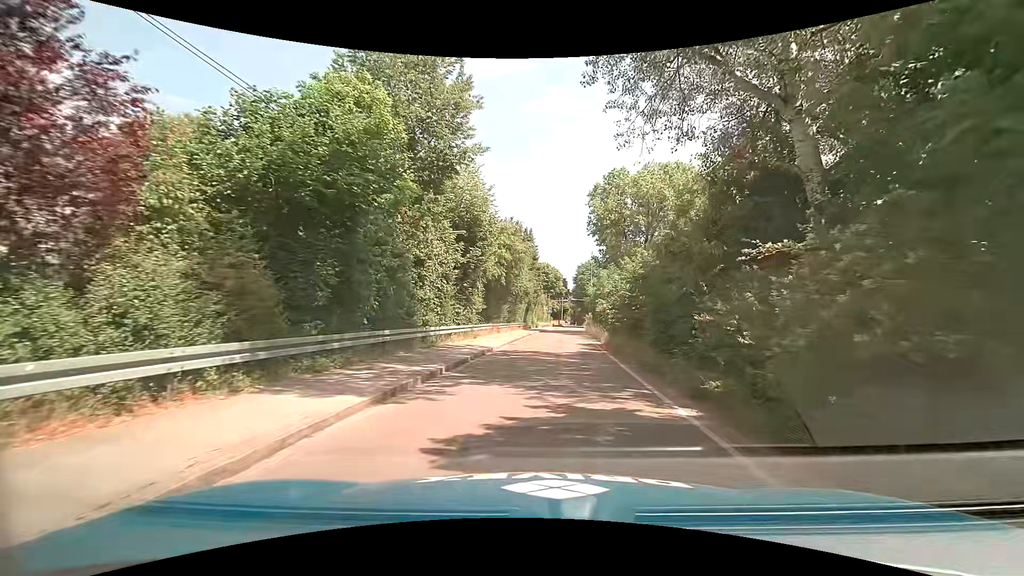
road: unclassified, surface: asphalt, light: Day
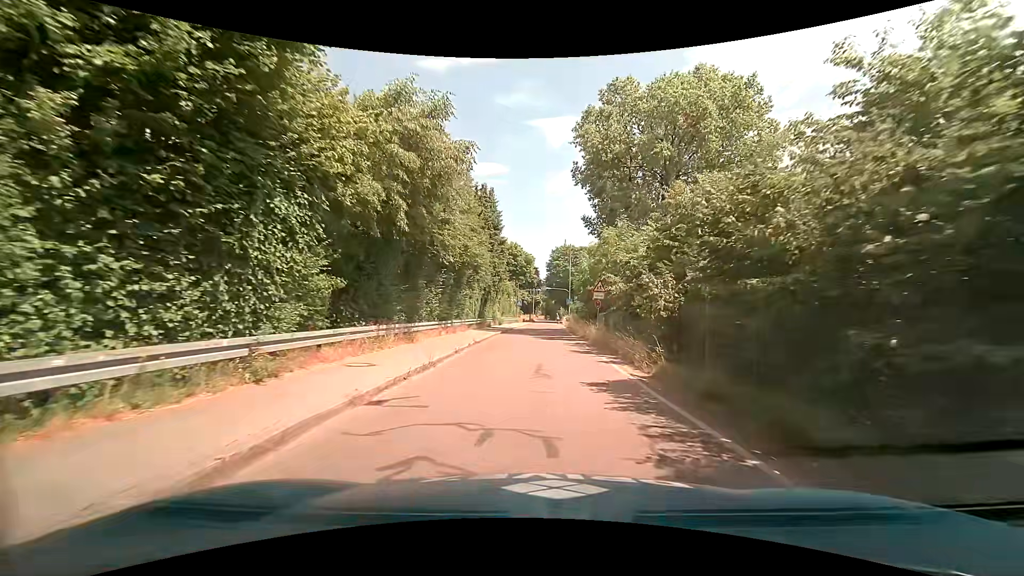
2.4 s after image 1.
(+0.5, +19.3) m; +3°
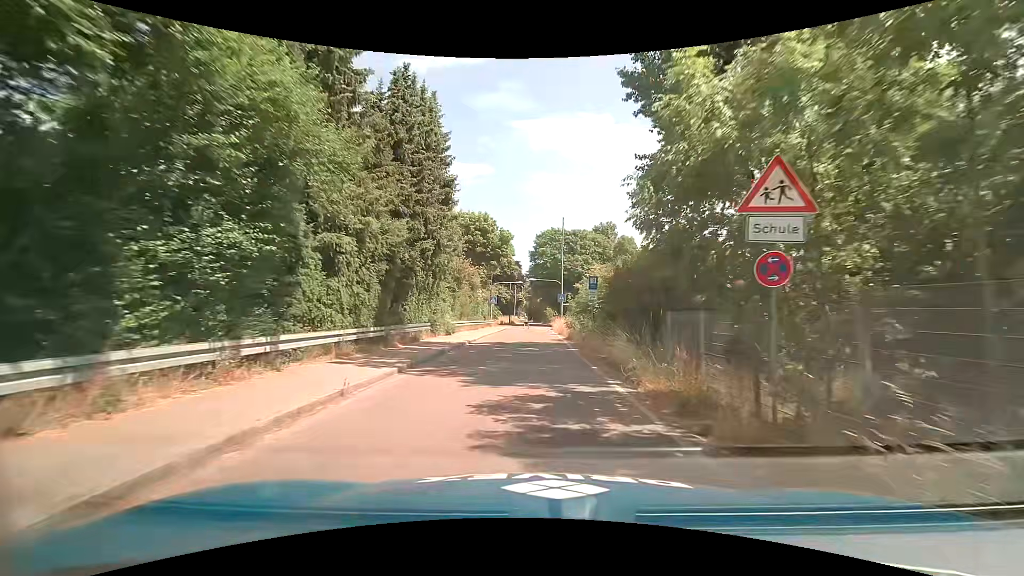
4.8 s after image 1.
(+0.5, +21.7) m; +2°
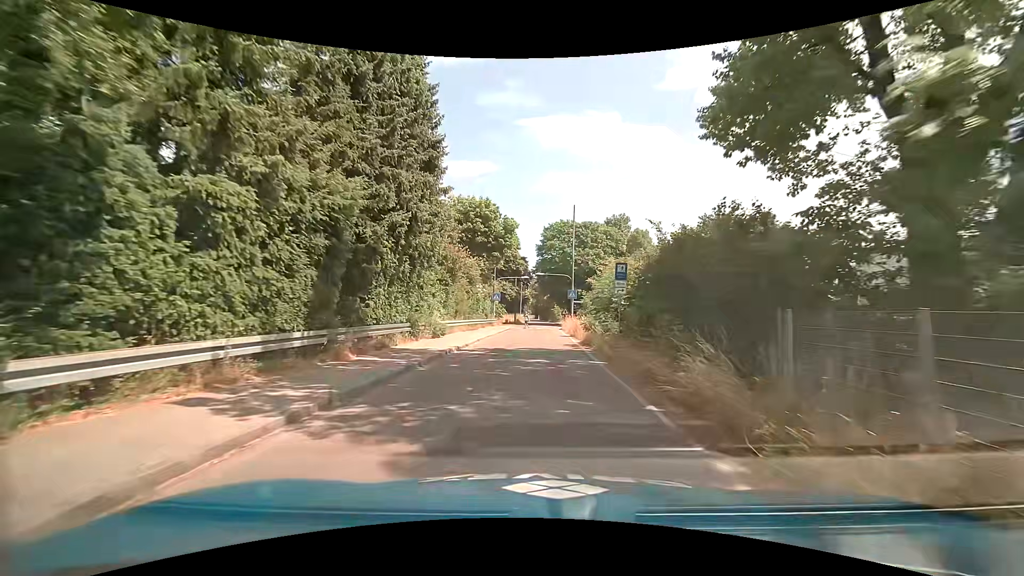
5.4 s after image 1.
(0.0, +5.6) m; 0°
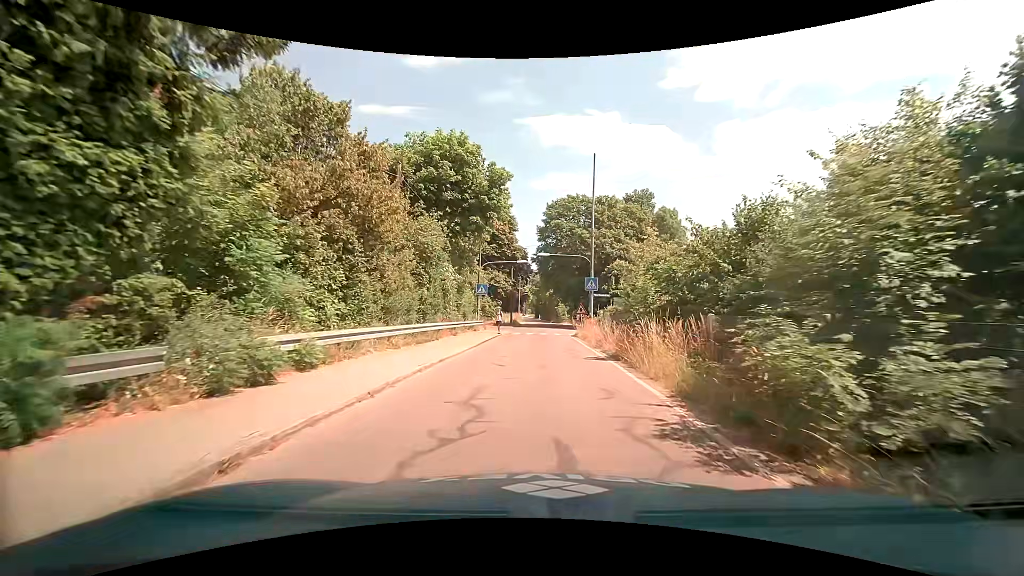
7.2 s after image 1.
(-0.2, +15.6) m; -1°
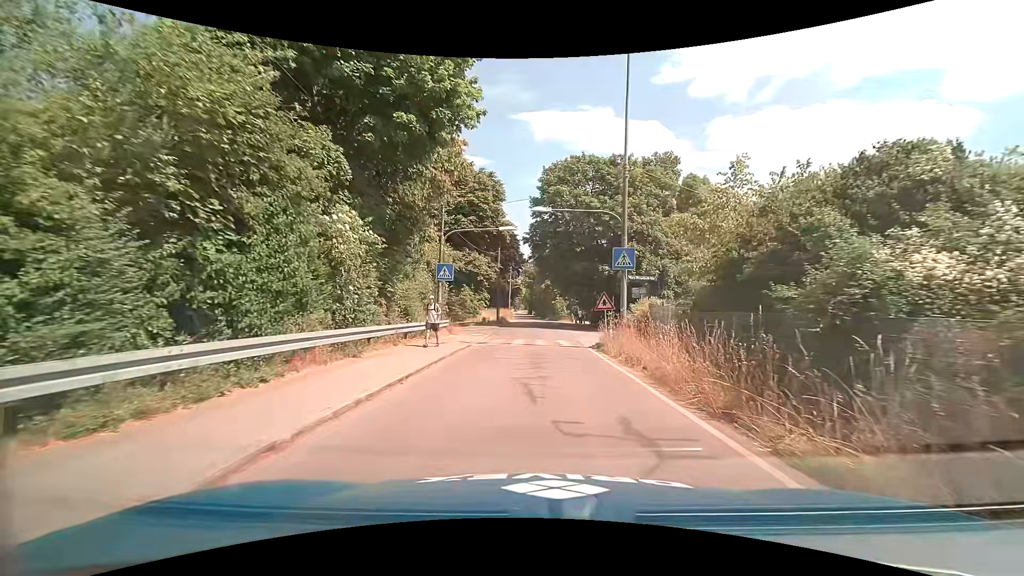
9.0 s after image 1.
(+0.1, +13.8) m; +1°
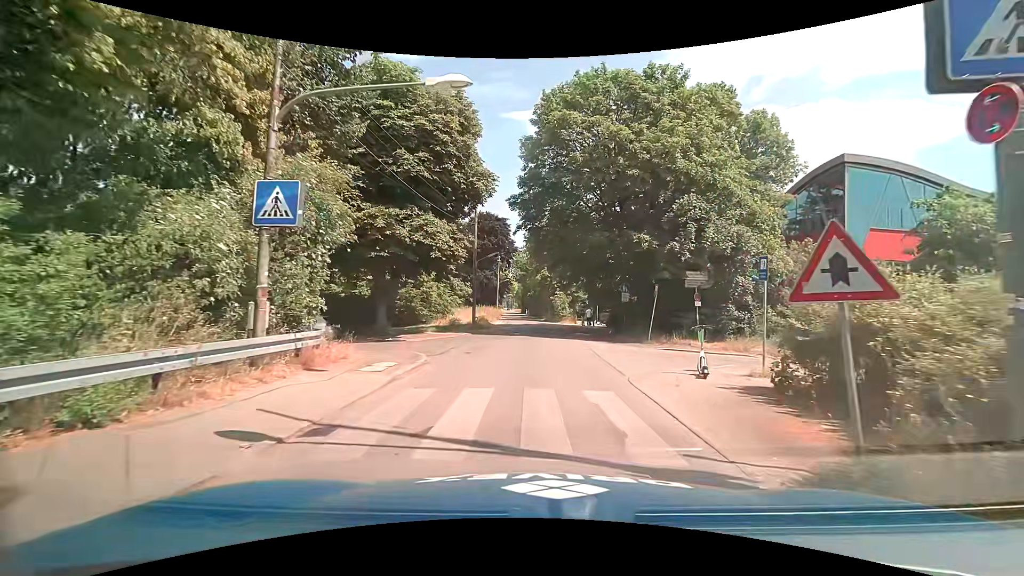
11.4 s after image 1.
(+0.1, +15.8) m; +1°
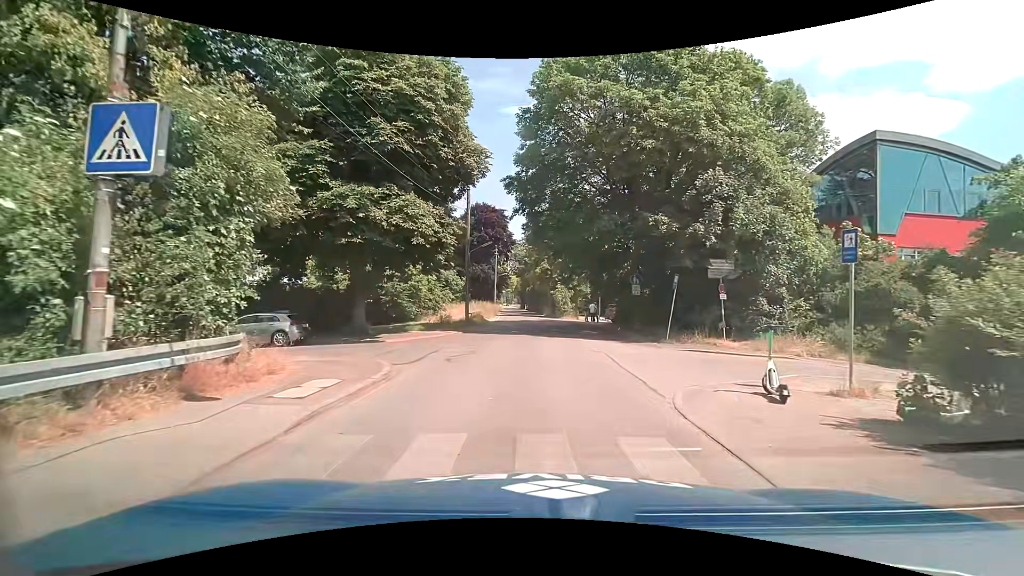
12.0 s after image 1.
(0.0, +3.4) m; +2°
(0, +10) (0, +20) (-1, +30) (-2, +40) (-3, +50) (-3, +60) (-4, +70) (-5, +80) (-5, +90) (-6, +100) m
